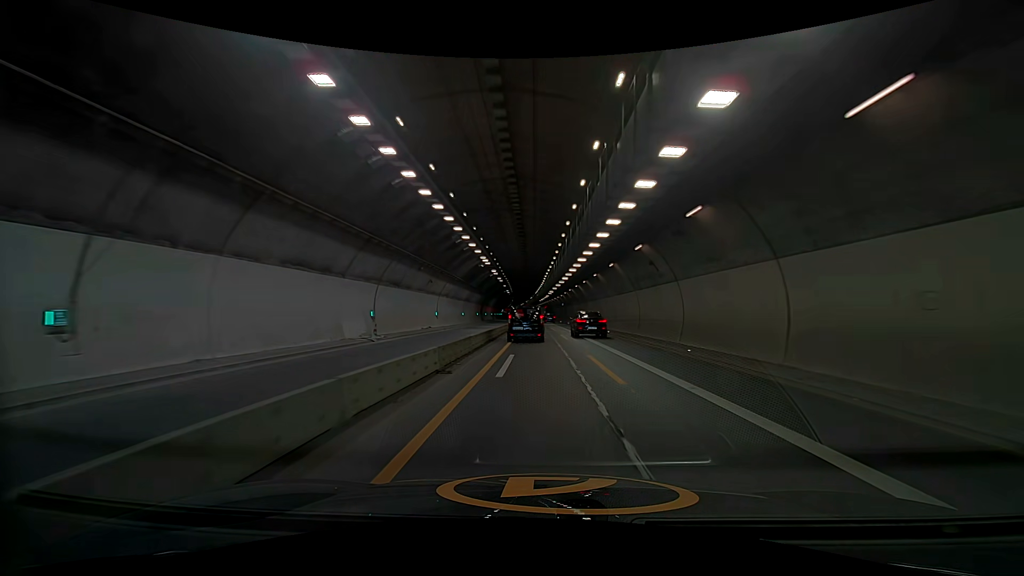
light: Day
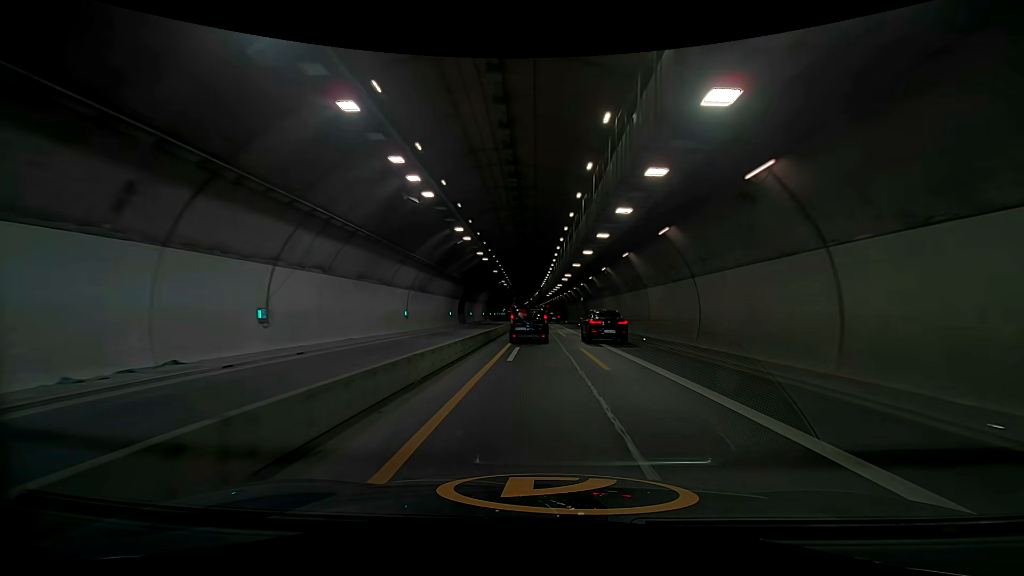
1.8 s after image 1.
(0.0, +32.5) m; -1°
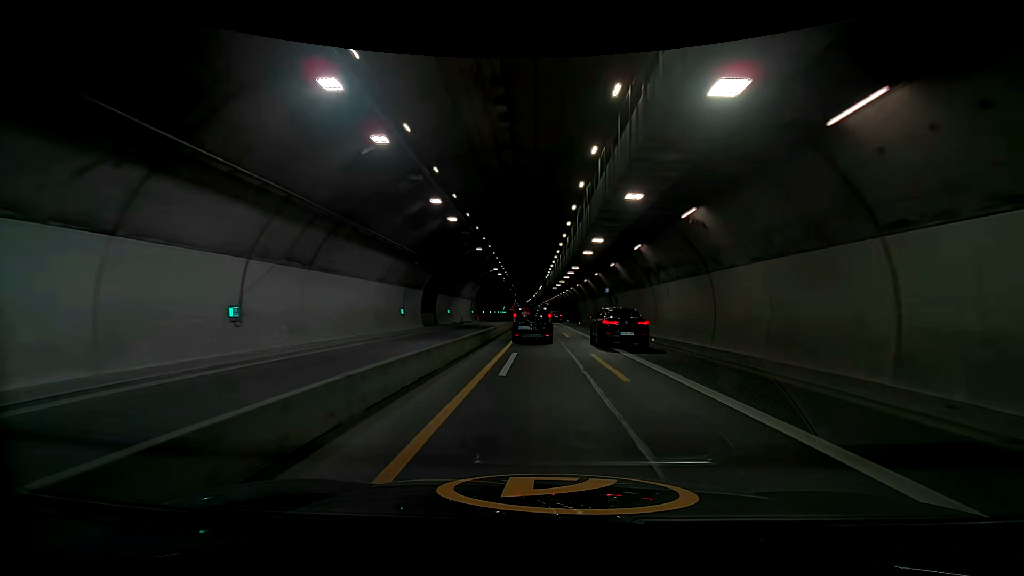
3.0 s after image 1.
(+0.4, +21.7) m; +2°
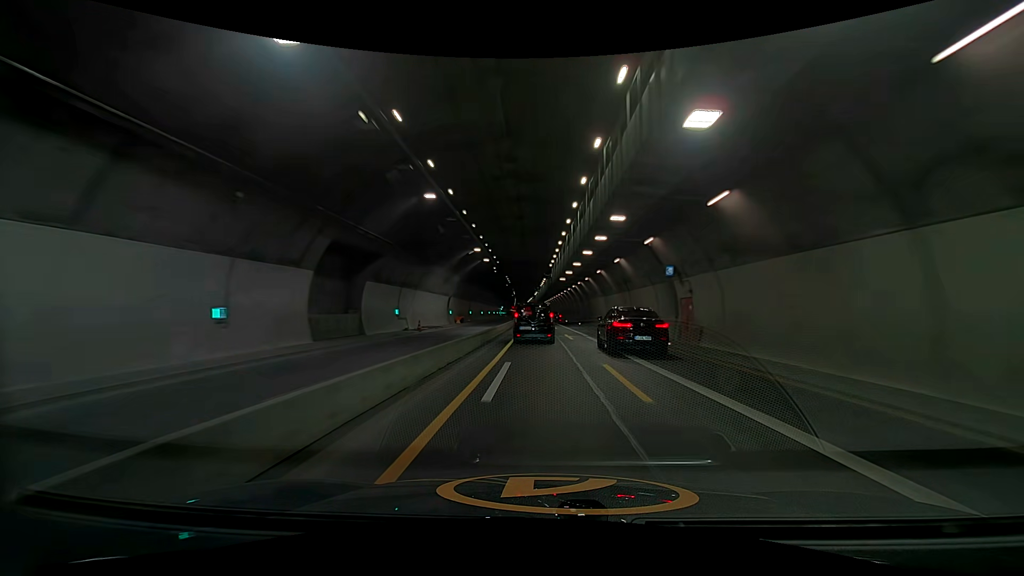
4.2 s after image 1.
(+0.4, +21.1) m; +2°
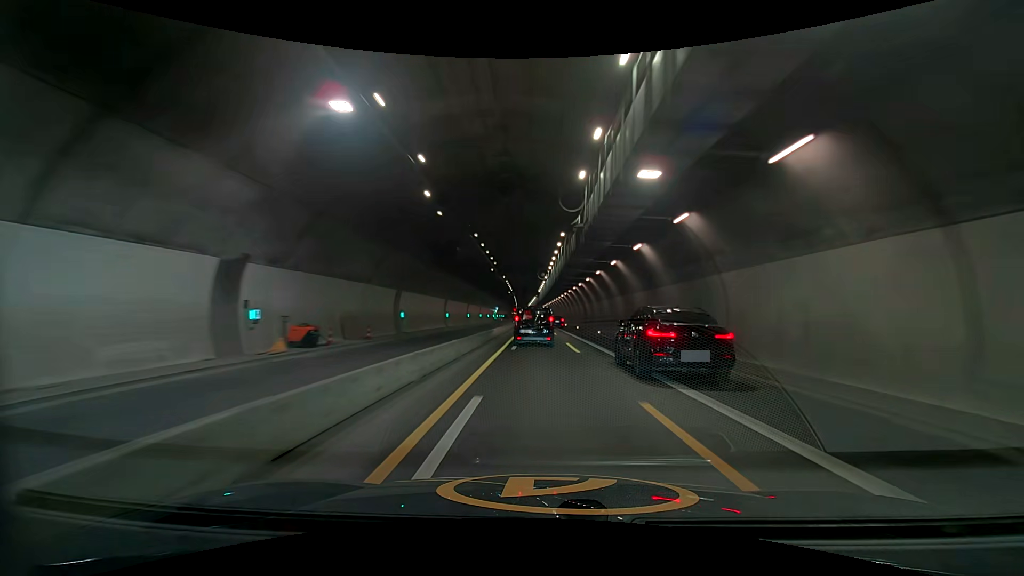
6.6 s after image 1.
(-0.5, +41.2) m; -1°
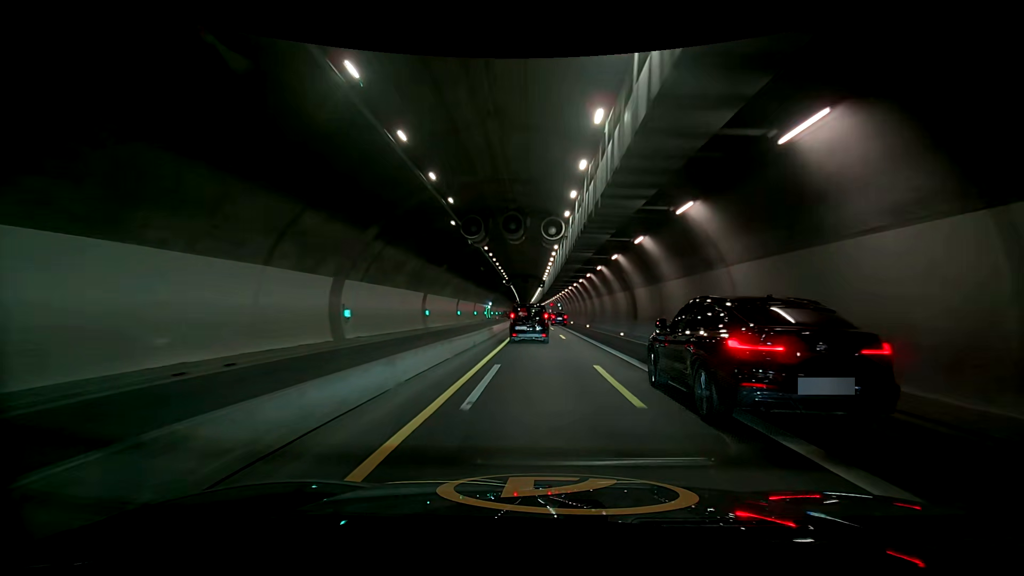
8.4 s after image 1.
(0.0, +31.2) m; 0°
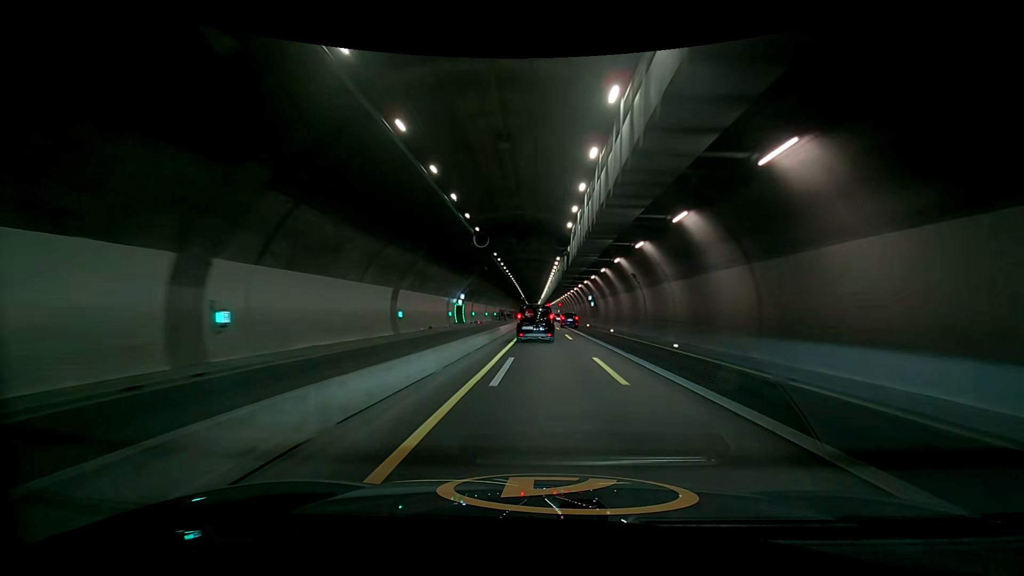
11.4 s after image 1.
(0.0, +51.5) m; 0°
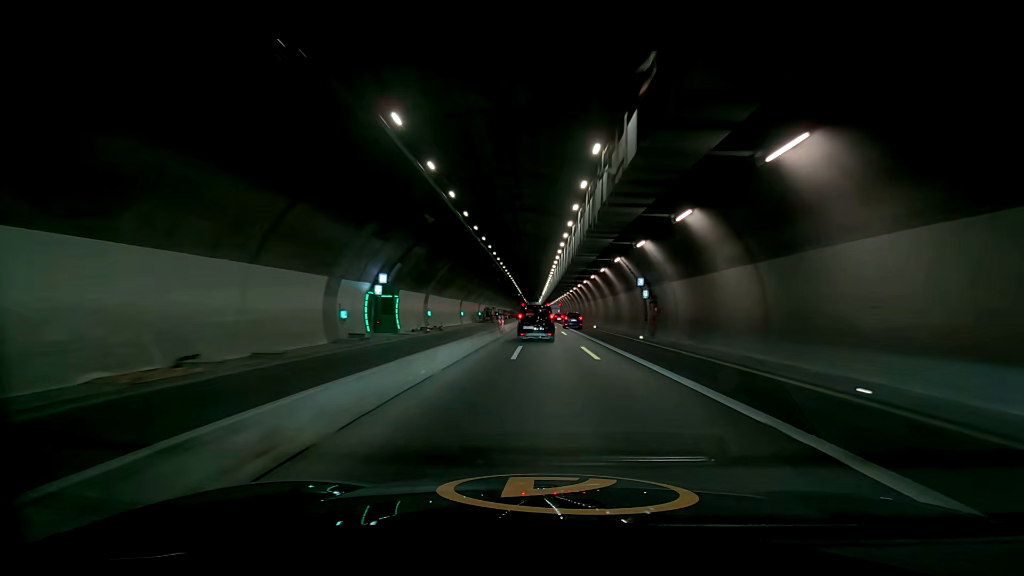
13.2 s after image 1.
(-0.2, +30.5) m; -3°
